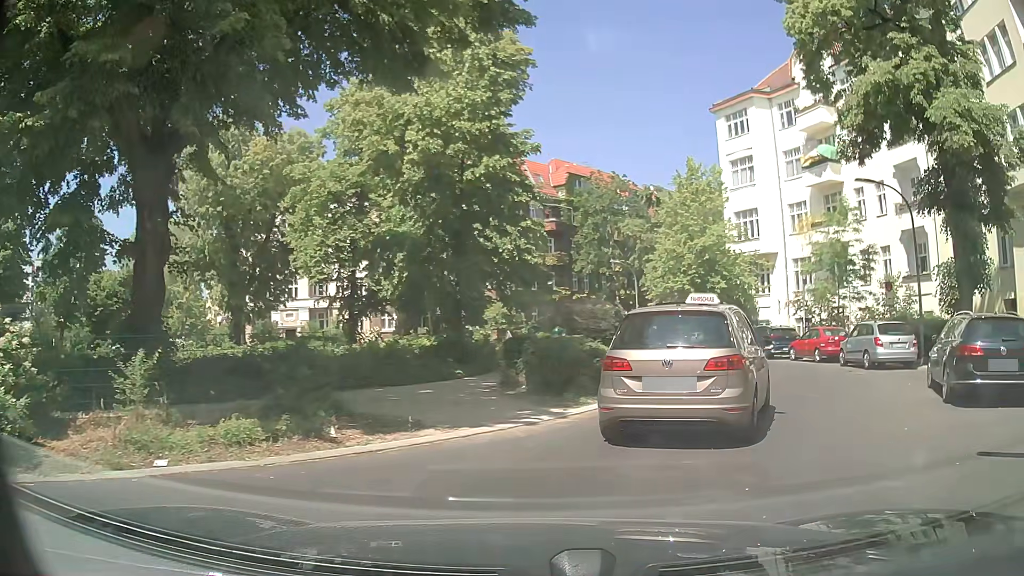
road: residential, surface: asphalt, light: Day
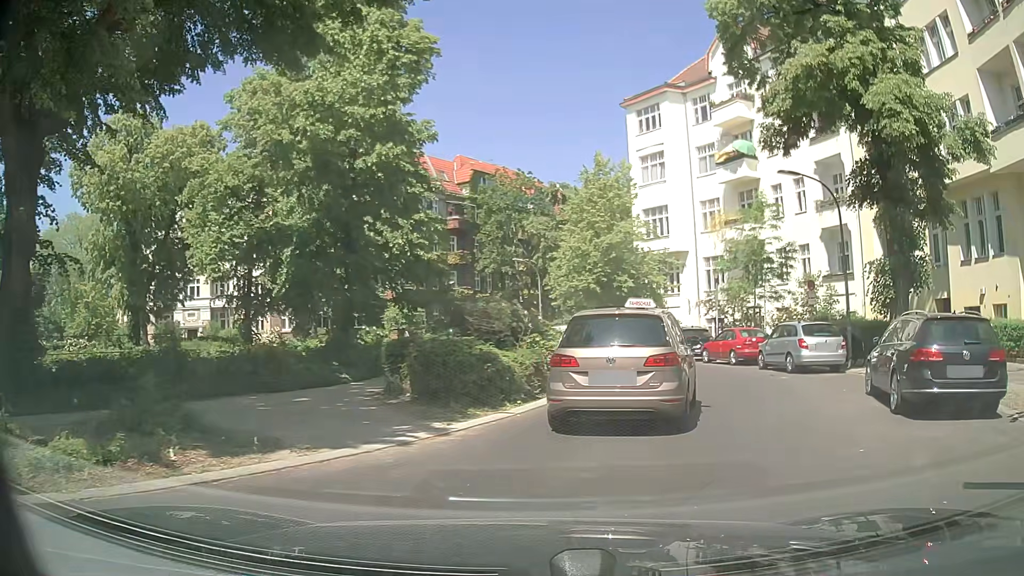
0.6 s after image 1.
(+0.1, +1.6) m; +8°
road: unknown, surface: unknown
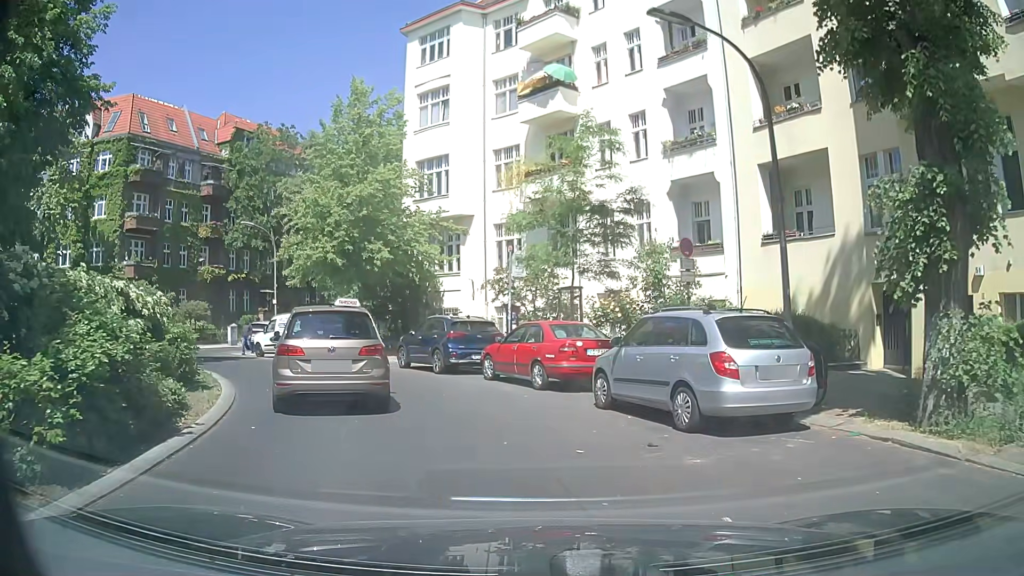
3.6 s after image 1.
(+3.2, +11.0) m; +20°
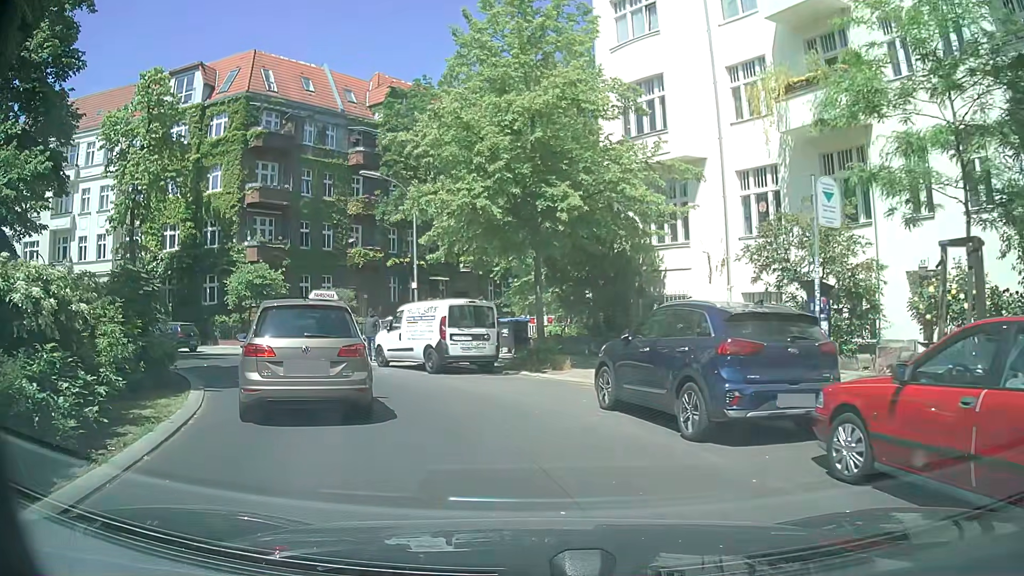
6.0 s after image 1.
(-1.3, +10.2) m; -20°
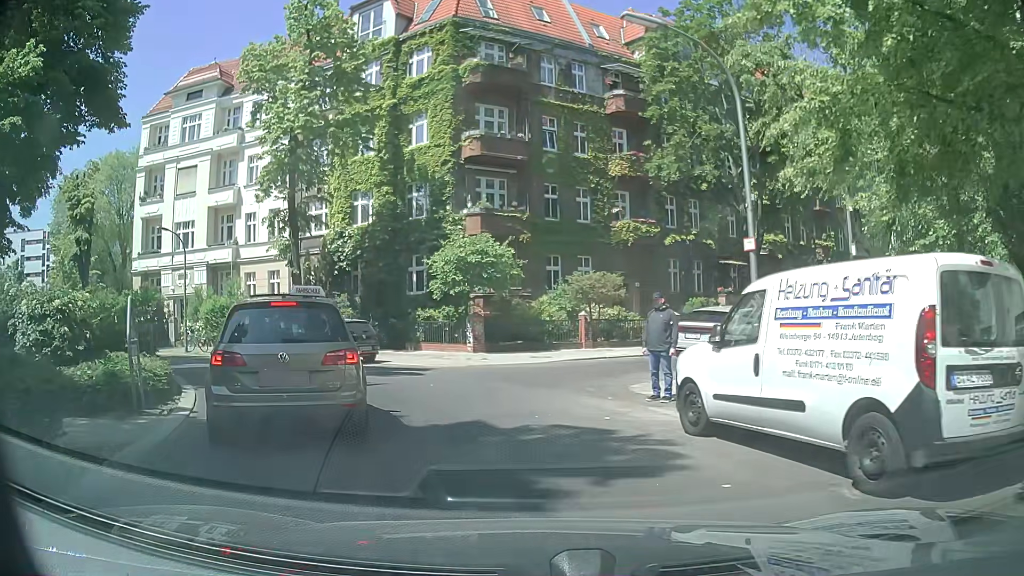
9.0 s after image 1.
(-1.5, +11.8) m; -19°
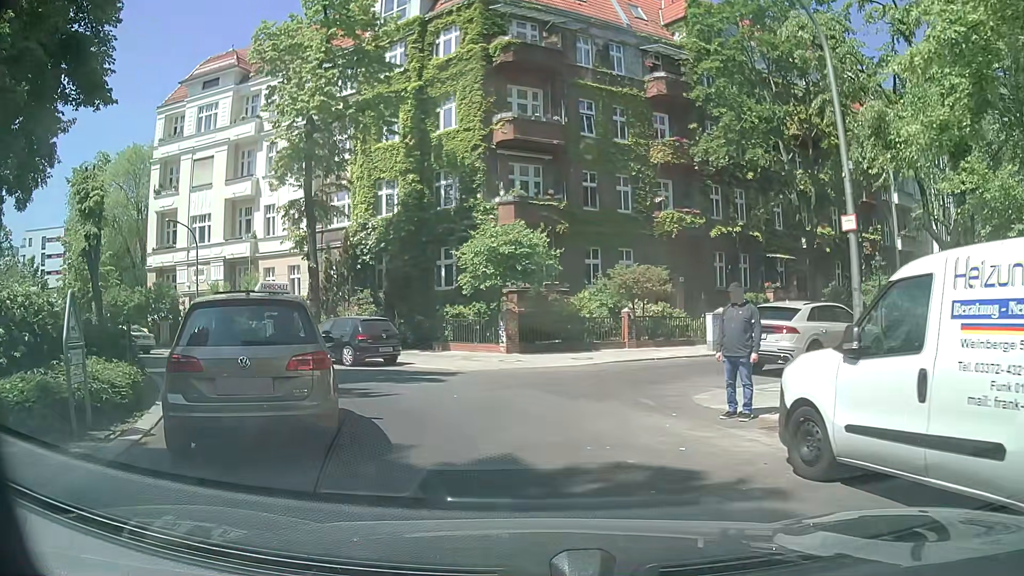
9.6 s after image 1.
(0.0, +2.2) m; -1°
